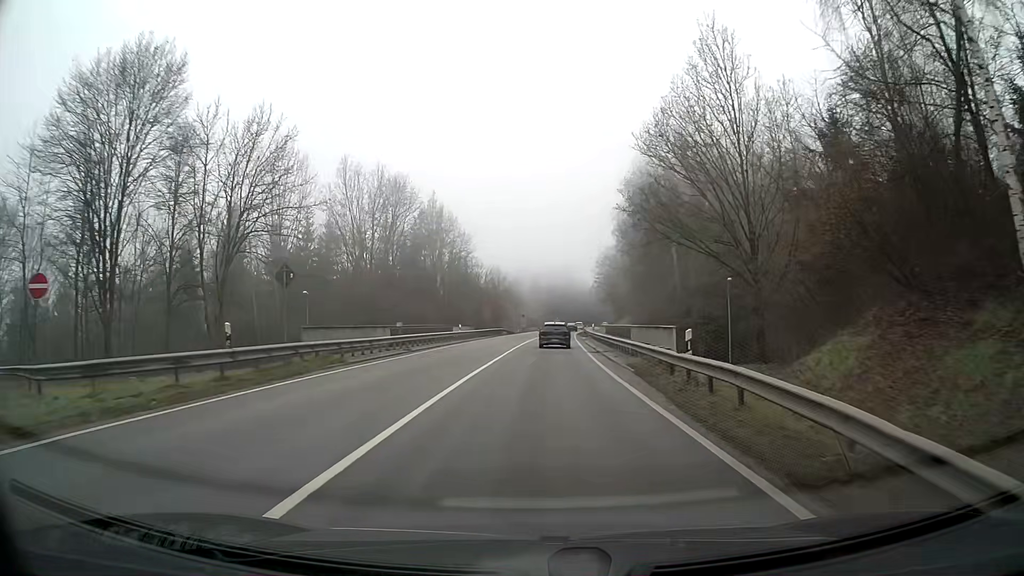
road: secondary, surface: asphalt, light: Day
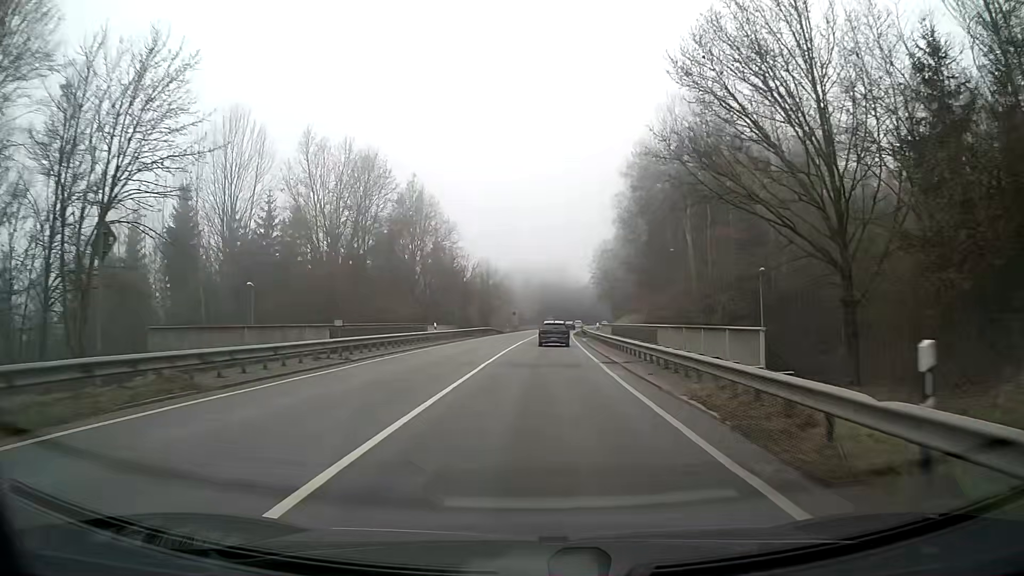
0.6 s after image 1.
(+0.1, +9.3) m; +1°
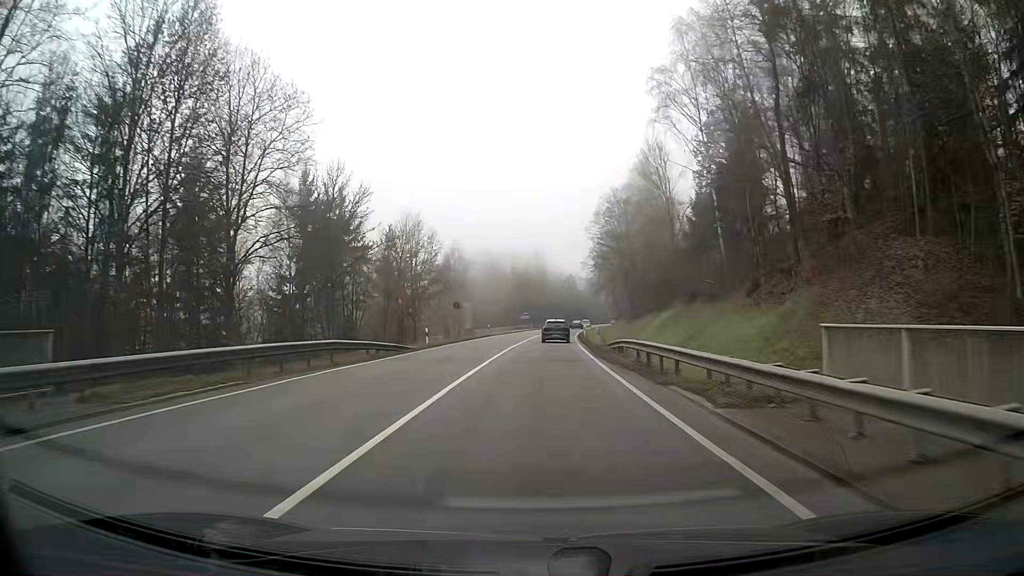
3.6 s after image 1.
(+0.9, +48.0) m; +2°
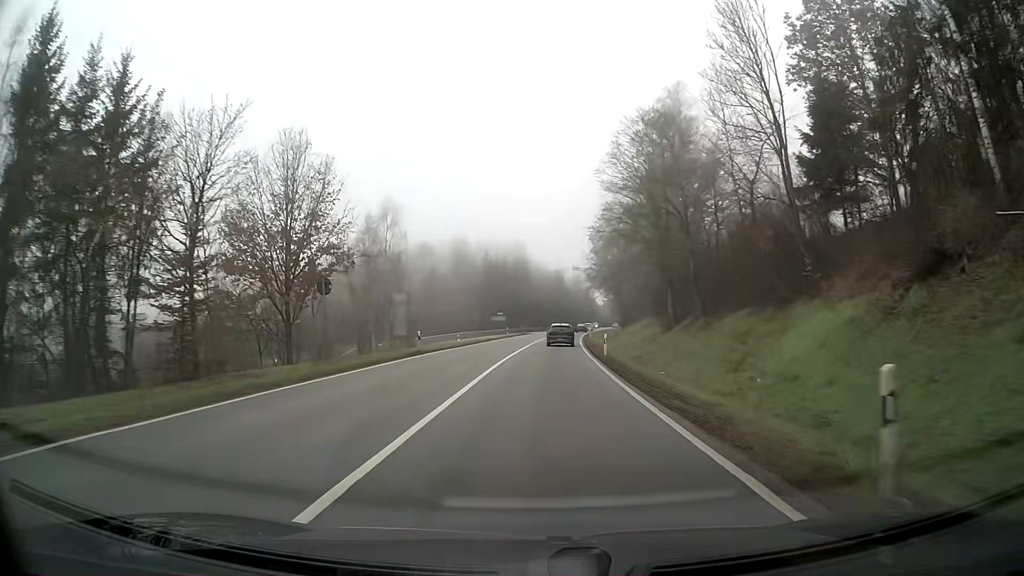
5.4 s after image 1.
(+0.4, +30.4) m; +2°
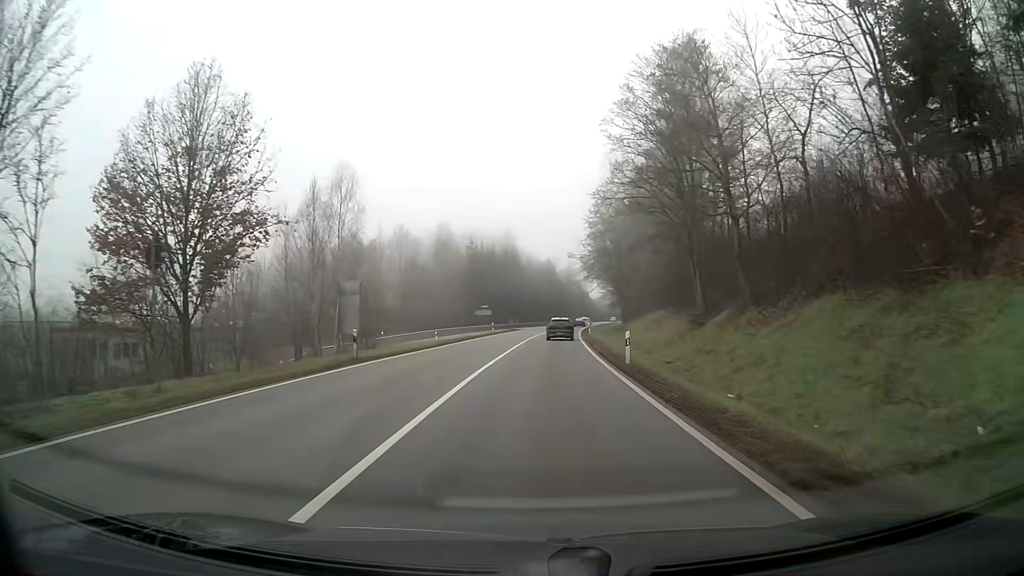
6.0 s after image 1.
(+0.1, +10.4) m; +1°
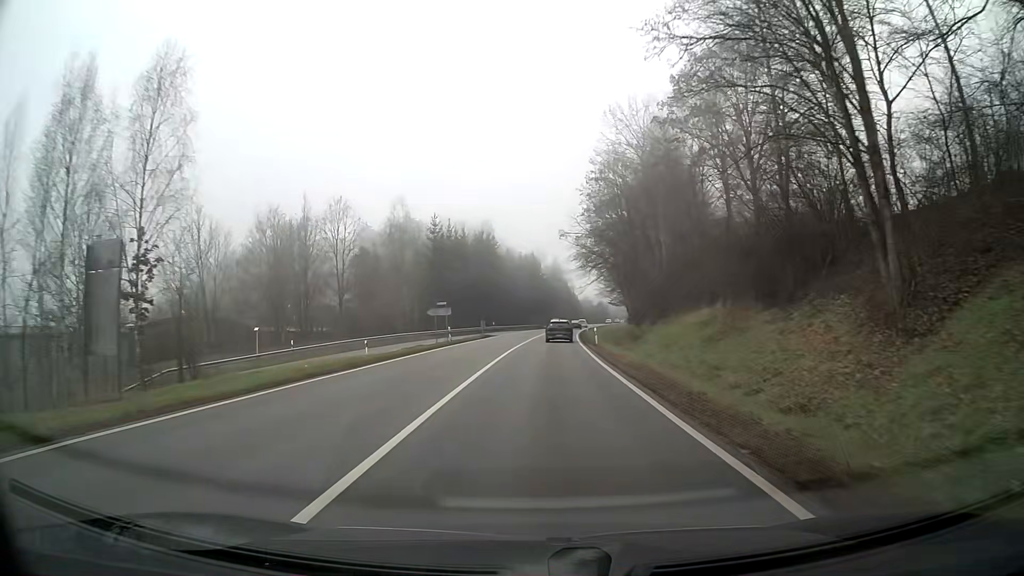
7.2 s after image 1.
(+0.2, +21.1) m; +1°
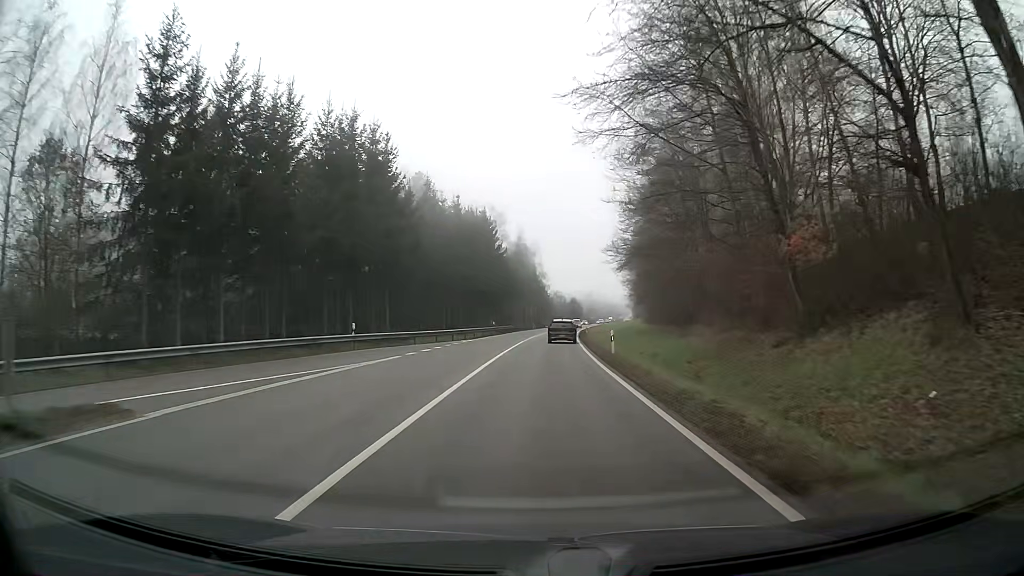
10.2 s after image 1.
(+1.4, +54.1) m; +3°
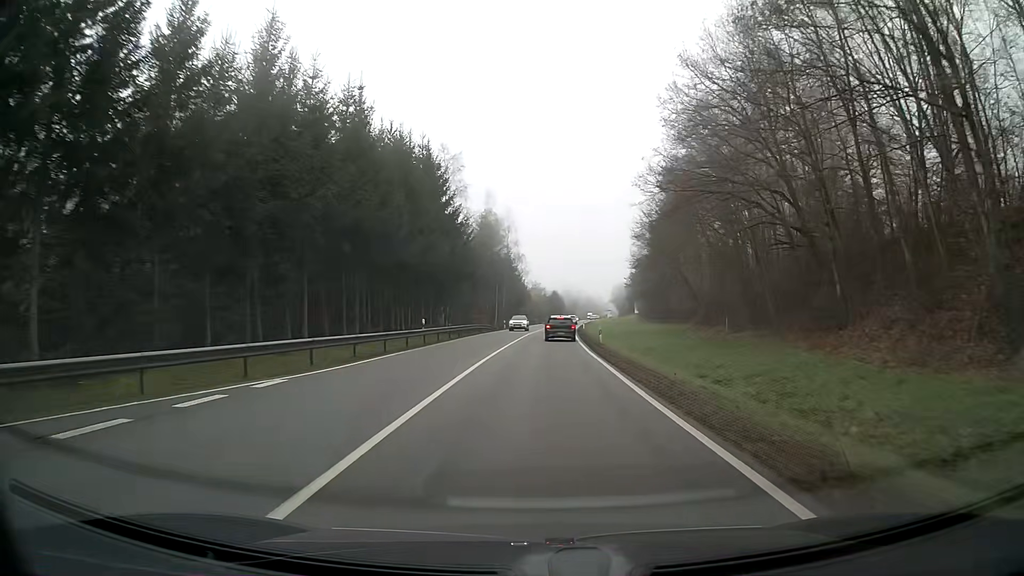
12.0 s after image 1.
(+0.5, +31.8) m; +2°
(0, +10) (0, +20) (0, +30) (+1, +40) (+1, +50) (+2, +60) (+2, +70) (+3, +80) (+4, +90) (+5, +100) m
